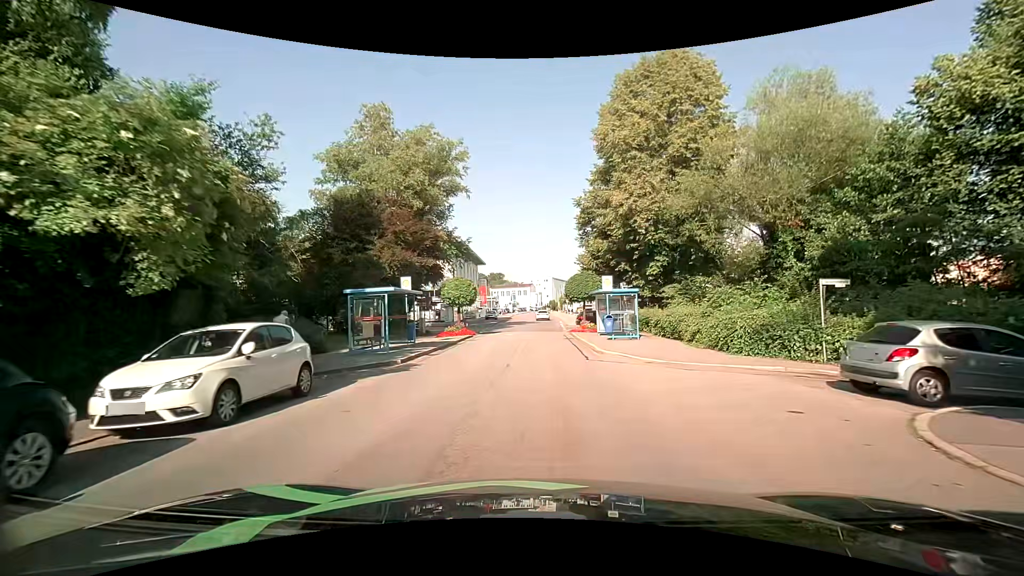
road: tertiary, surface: asphalt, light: Day
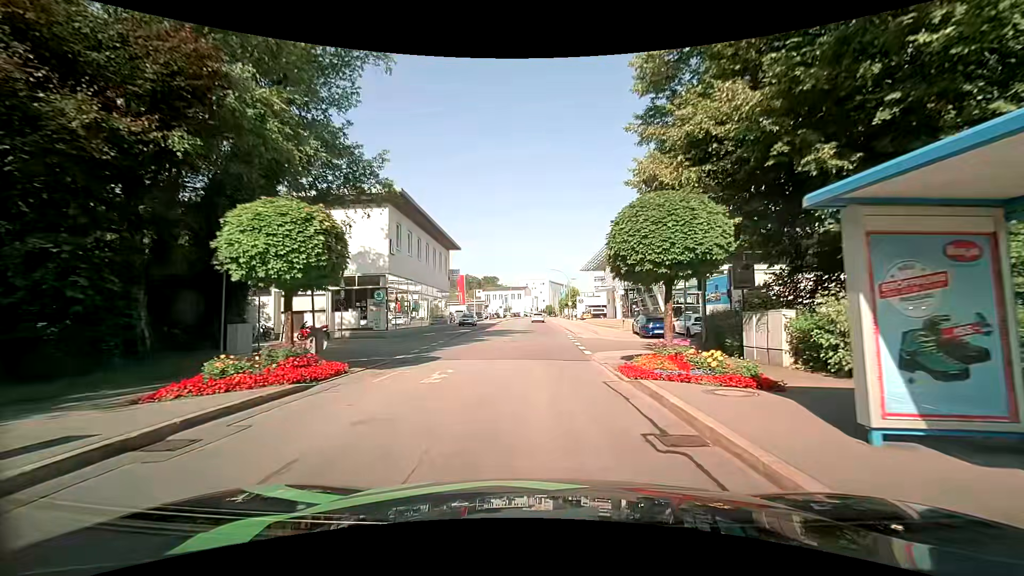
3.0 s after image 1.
(-0.3, +22.4) m; -1°
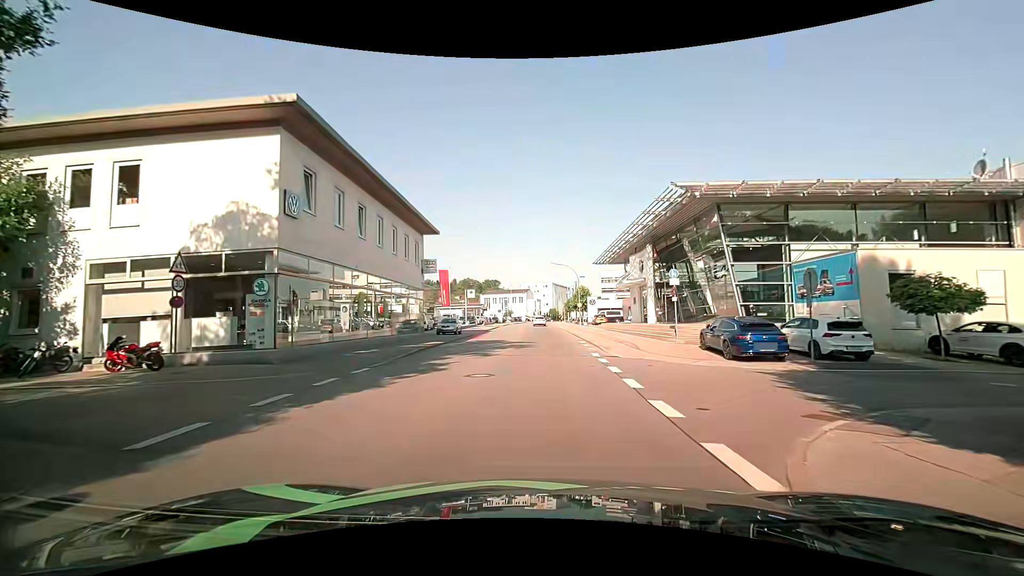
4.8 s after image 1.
(+0.1, +14.1) m; 0°
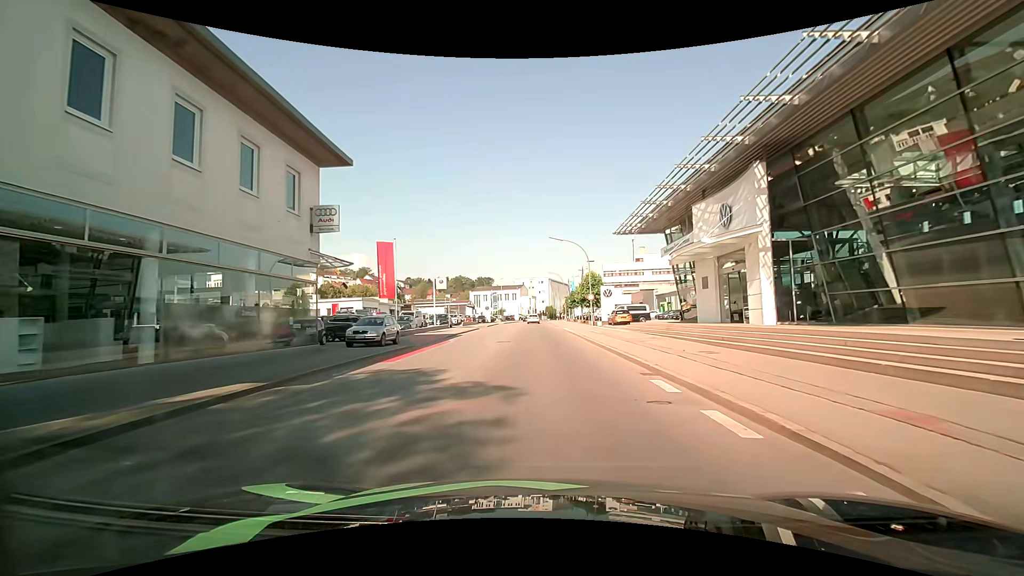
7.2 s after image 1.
(+0.1, +20.0) m; +1°
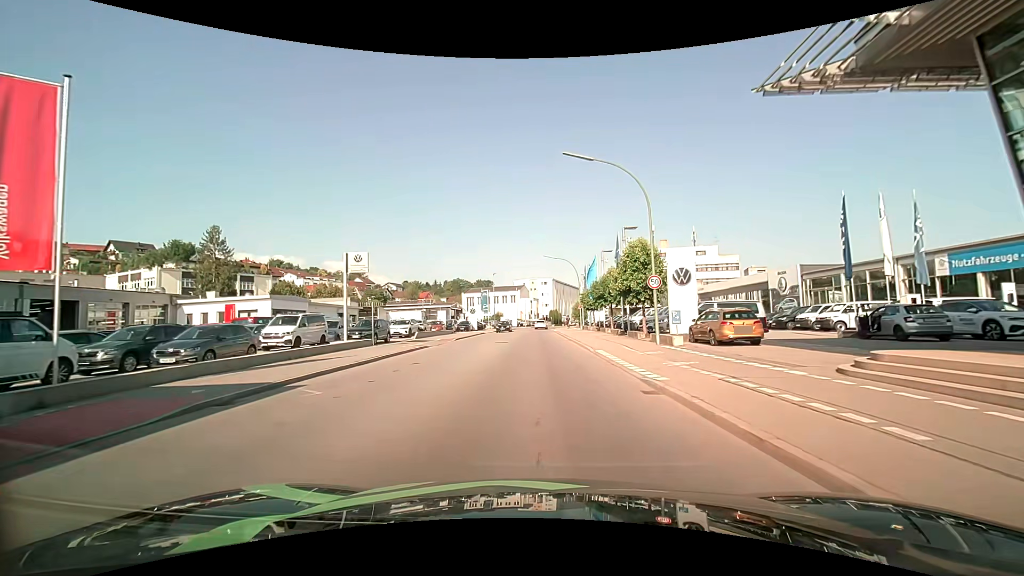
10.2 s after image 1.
(0.0, +26.1) m; -1°
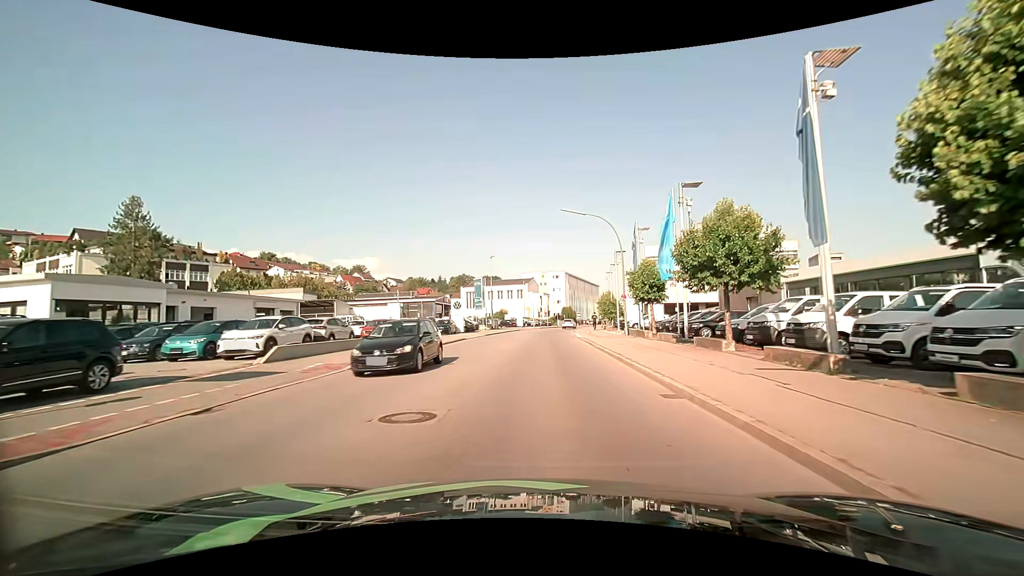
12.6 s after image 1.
(-0.2, +23.7) m; -1°
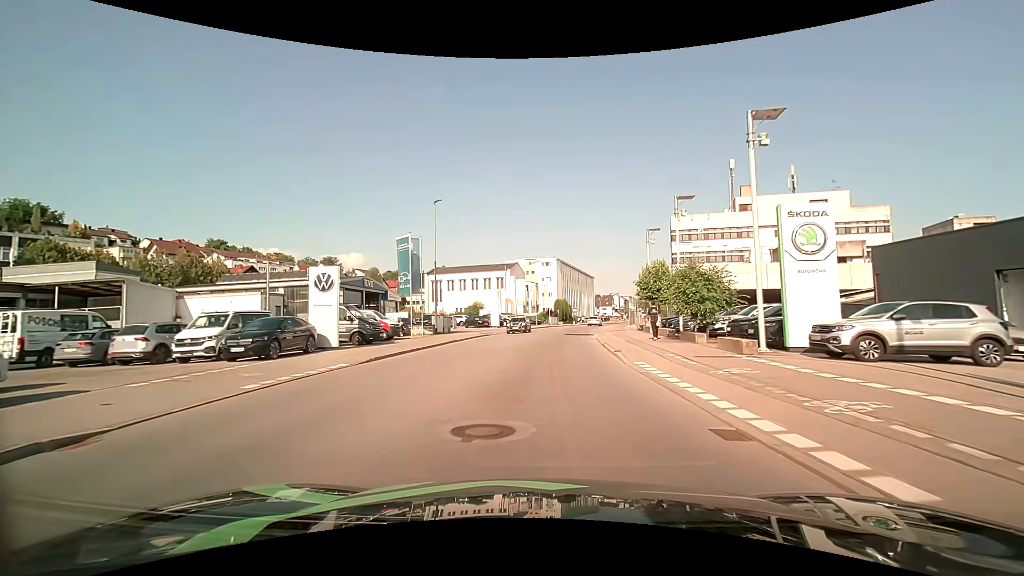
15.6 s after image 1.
(+0.3, +32.6) m; +1°
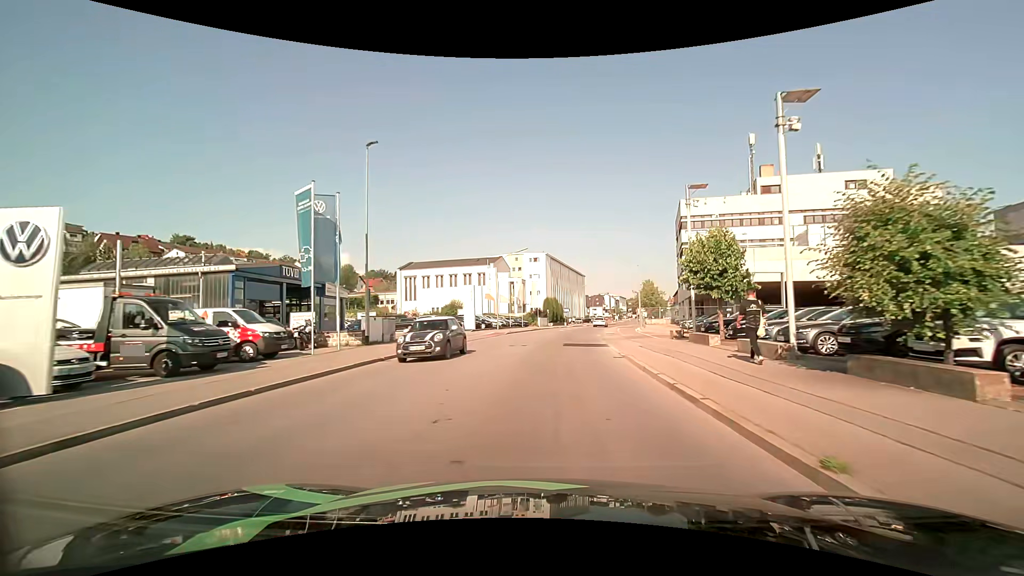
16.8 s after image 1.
(+0.2, +13.1) m; +2°
